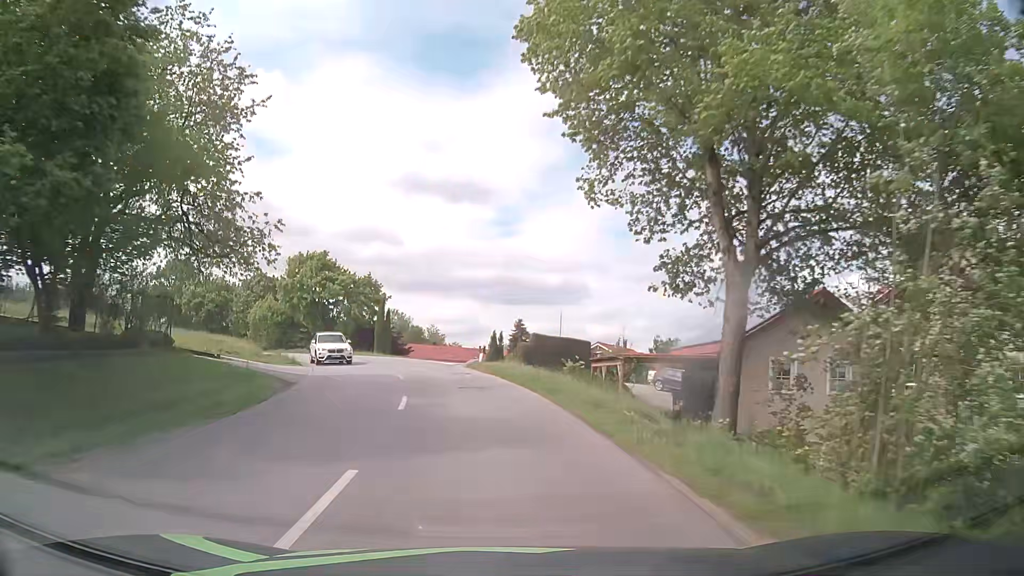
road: tertiary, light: Day
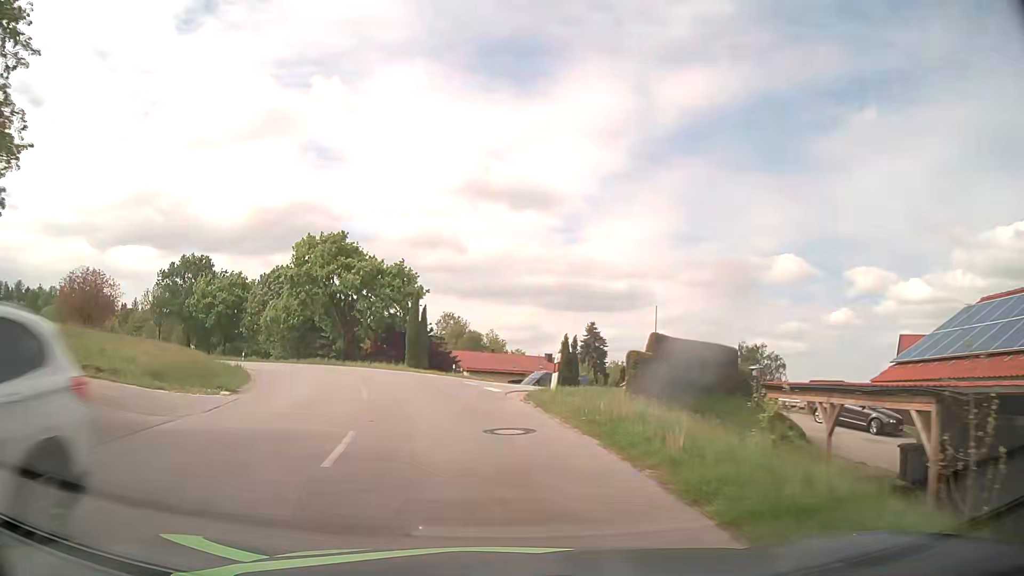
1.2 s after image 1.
(-0.5, +15.0) m; -5°
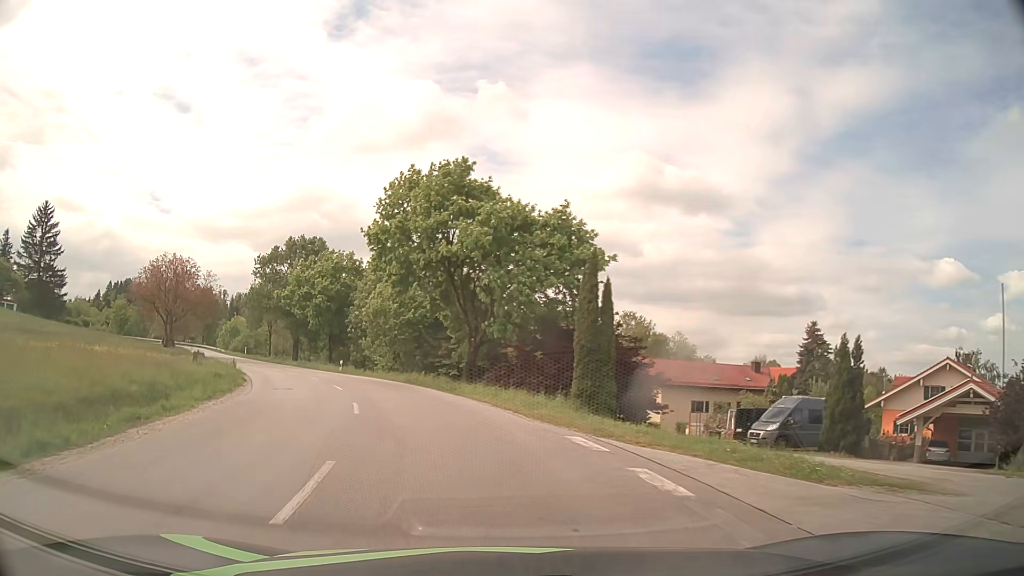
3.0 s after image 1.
(-2.4, +20.4) m; -15°
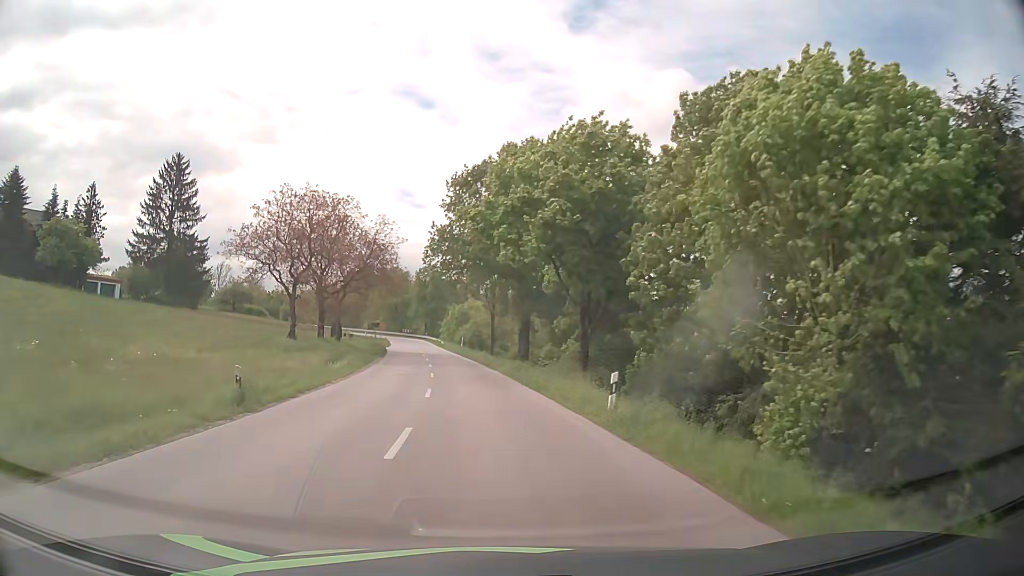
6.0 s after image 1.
(-7.5, +32.7) m; -22°
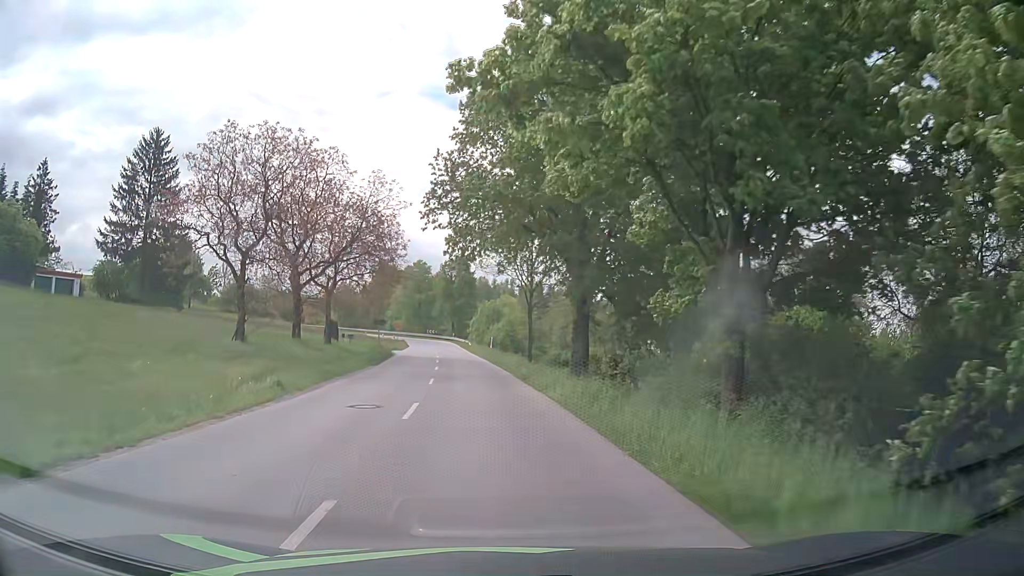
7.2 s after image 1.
(-0.5, +14.4) m; -4°
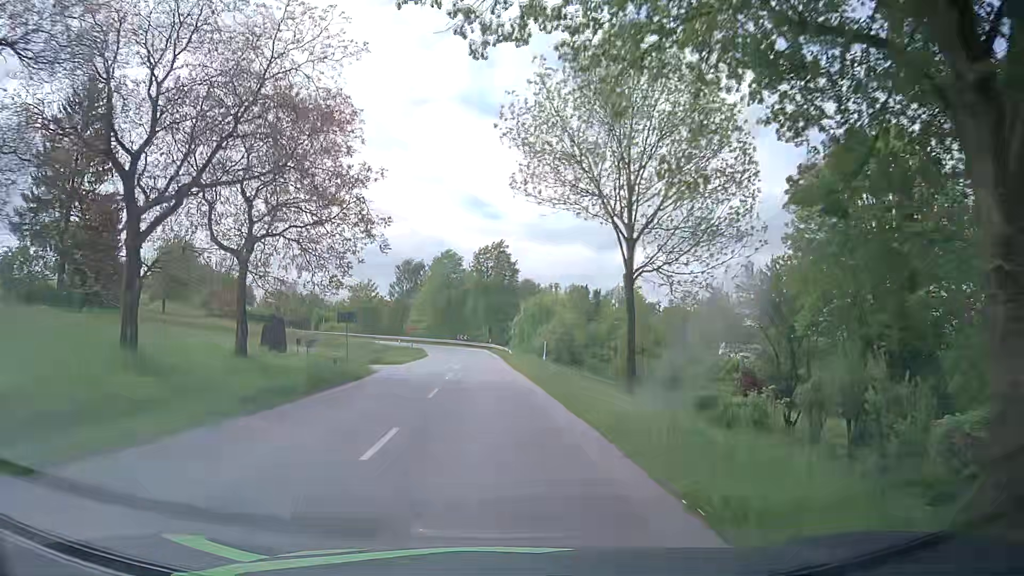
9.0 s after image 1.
(-0.8, +22.3) m; -4°
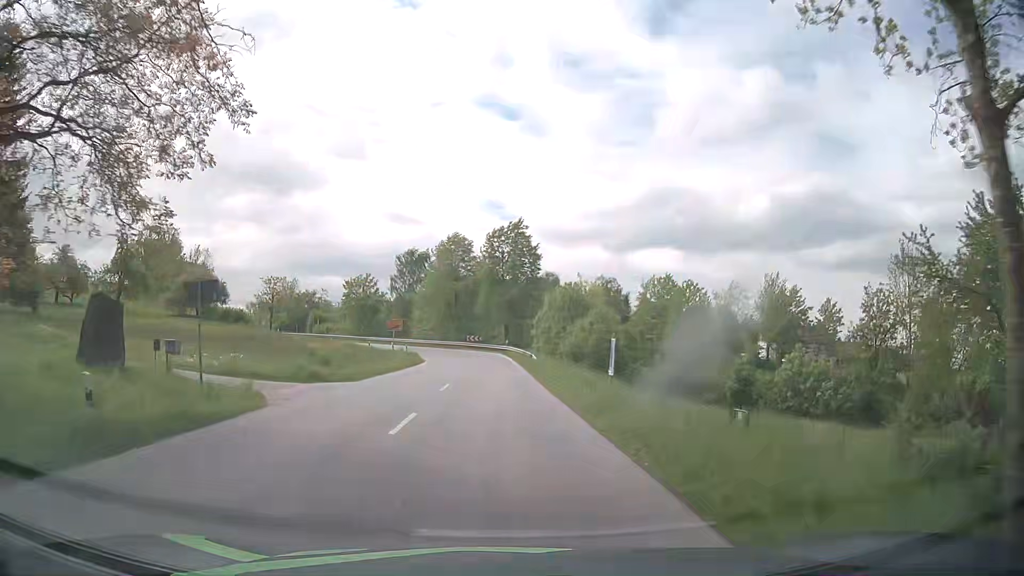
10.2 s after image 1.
(0.0, +16.0) m; -1°
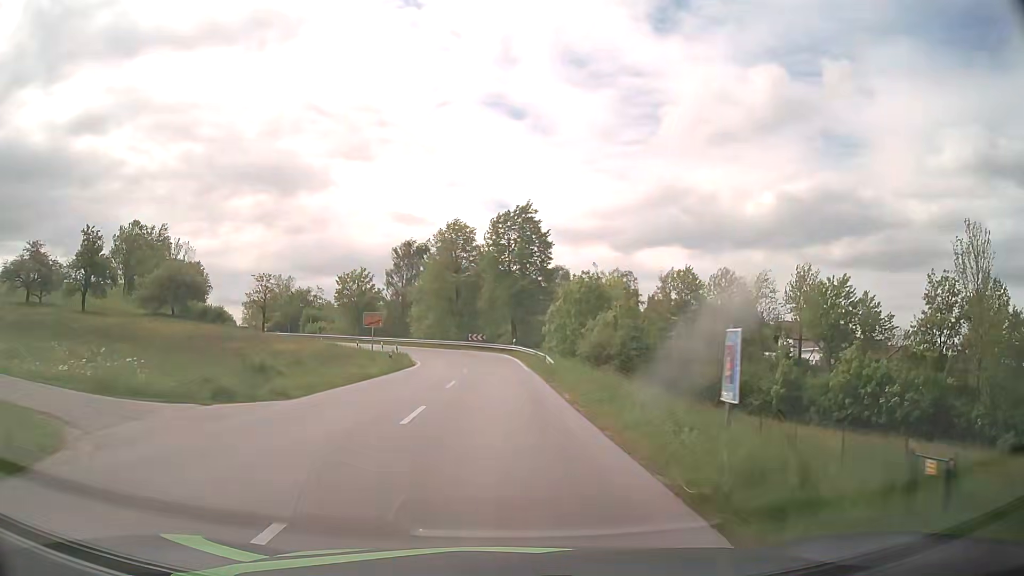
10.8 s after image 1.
(-0.1, +8.3) m; -1°
(0, +10) (0, +20) (0, +30) (0, +40) (-2, +50) (-6, +59) (-12, +67) (-19, +74) (-26, +81) (-33, +88) m
